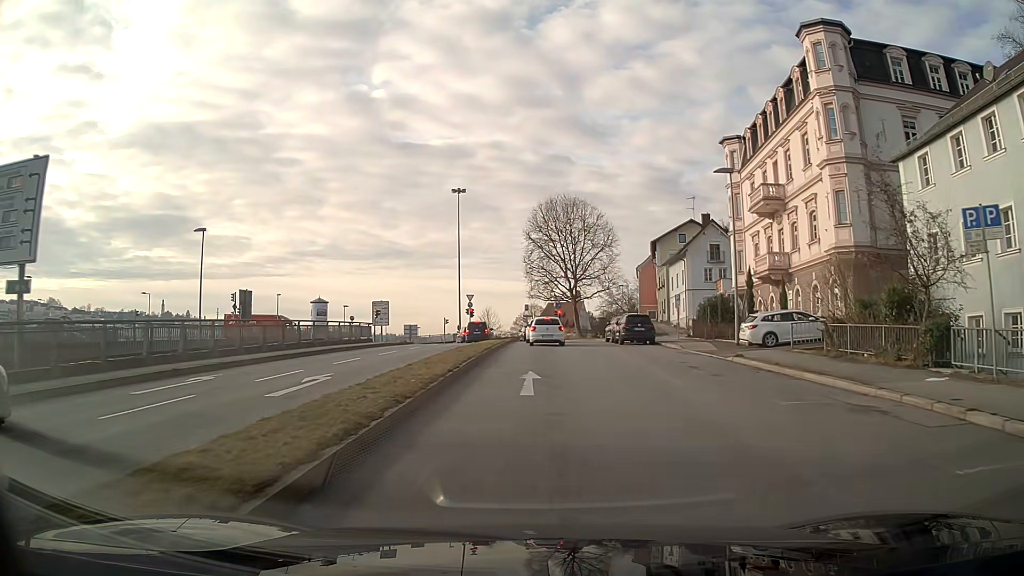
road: primary_link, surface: asphalt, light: Day
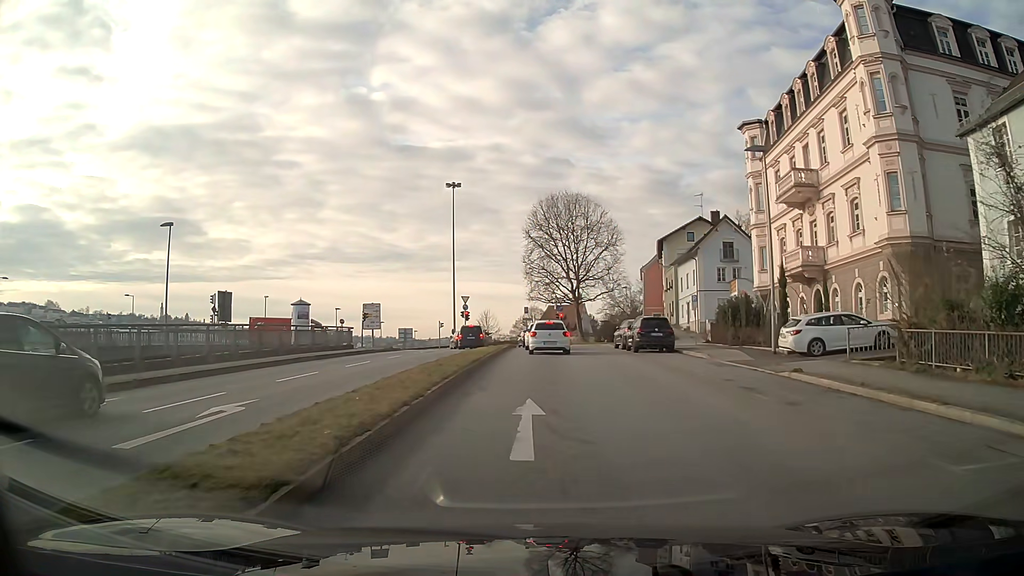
(0.0, +4.7) m; 0°
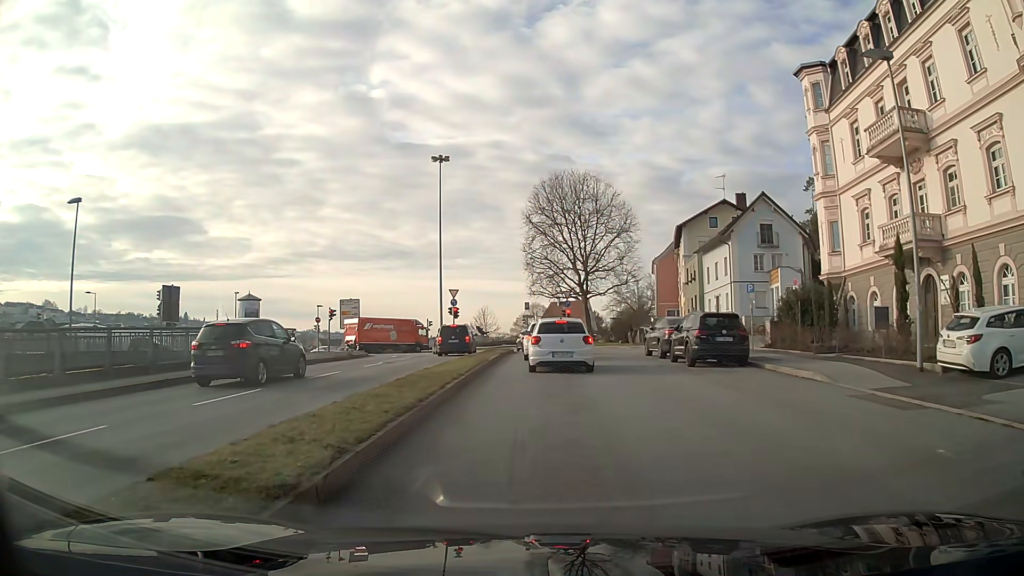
(0.0, +10.1) m; 0°
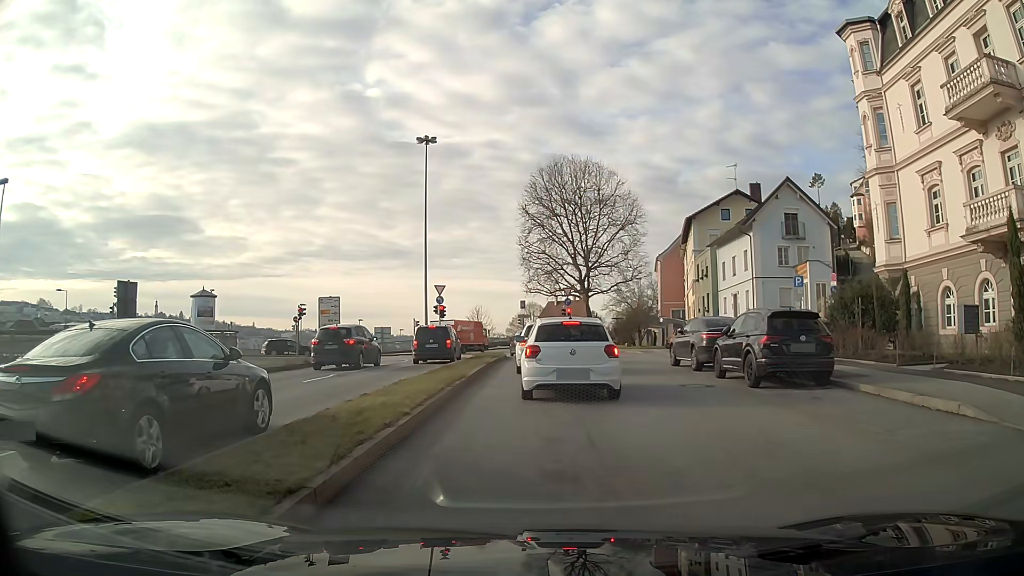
(0.0, +5.9) m; +1°
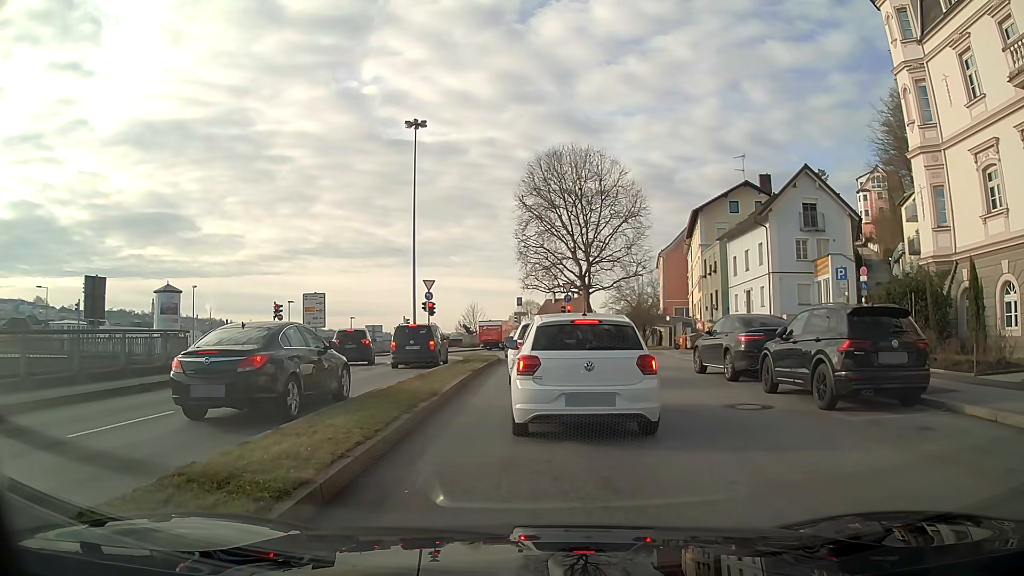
(0.0, +3.8) m; 0°
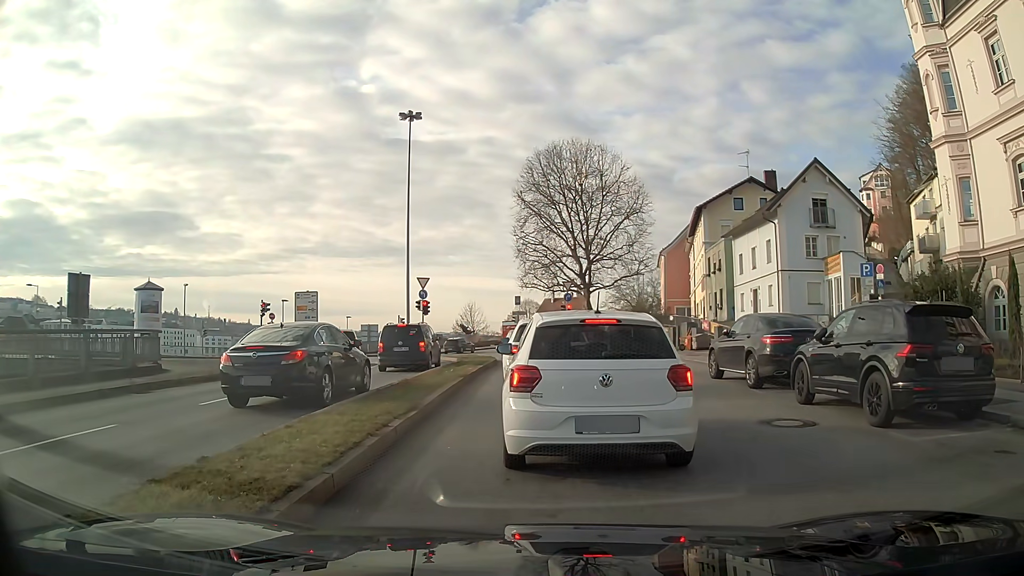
(0.0, +1.8) m; -1°
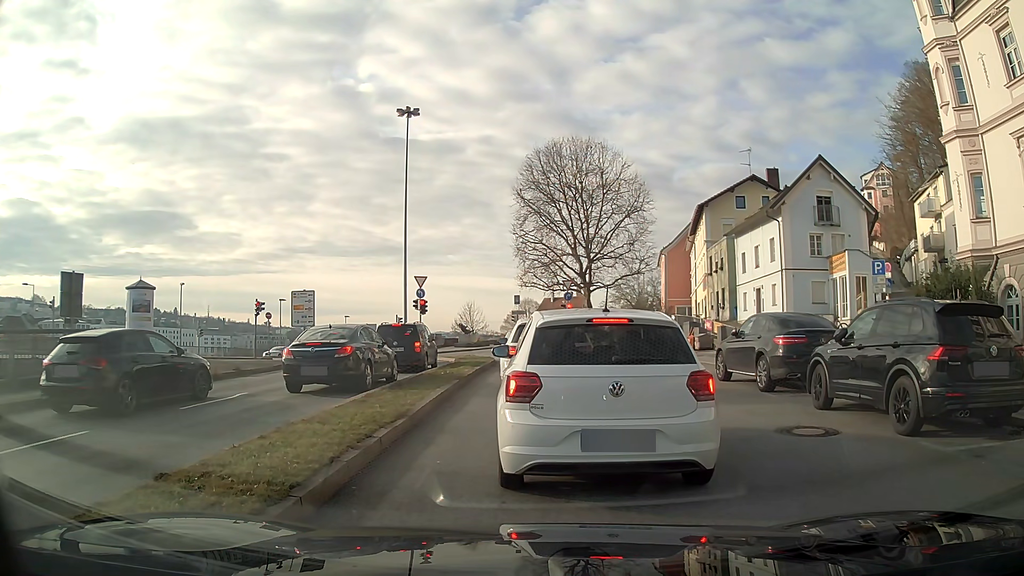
(0.0, +0.8) m; 0°
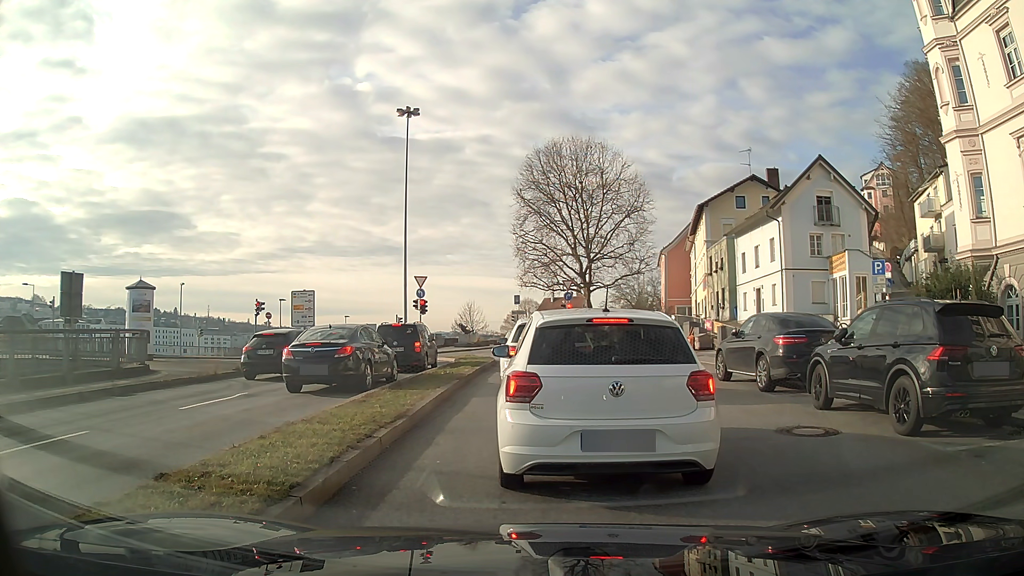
(0.0, 0.0) m; 0°
(0, +10) (+1, +20) (0, +30) (-3, +39) (-10, +47) (-19, +51) (-29, +52) (-39, +53) (-49, +54) (-59, +54) m
